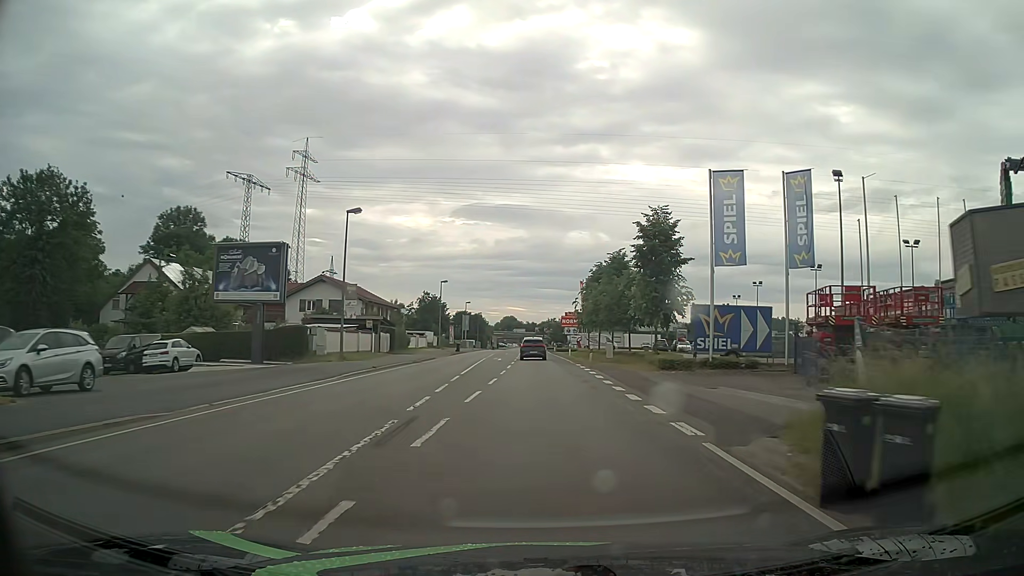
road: primary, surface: asphalt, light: Day
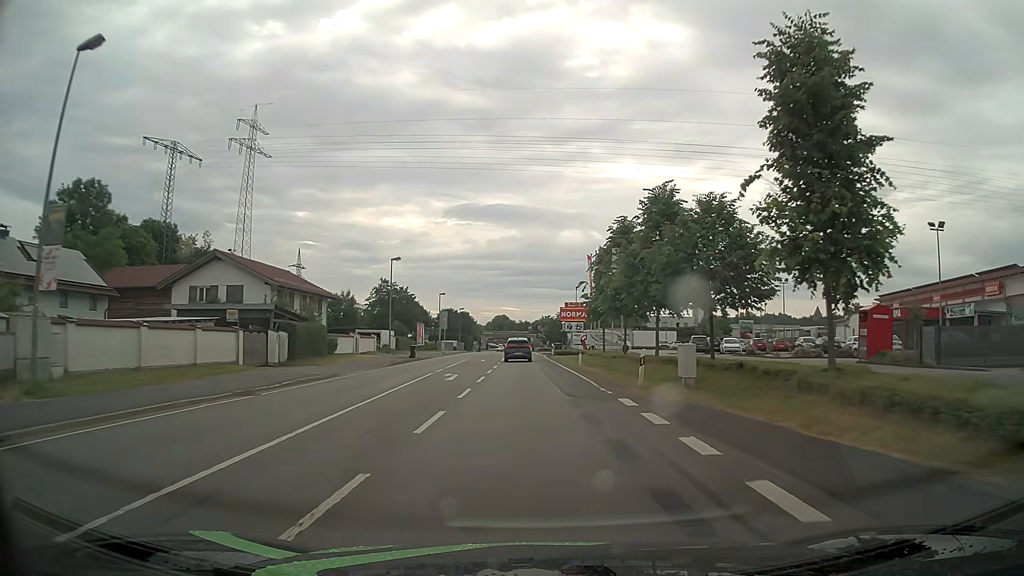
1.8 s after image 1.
(+0.3, +22.8) m; 0°
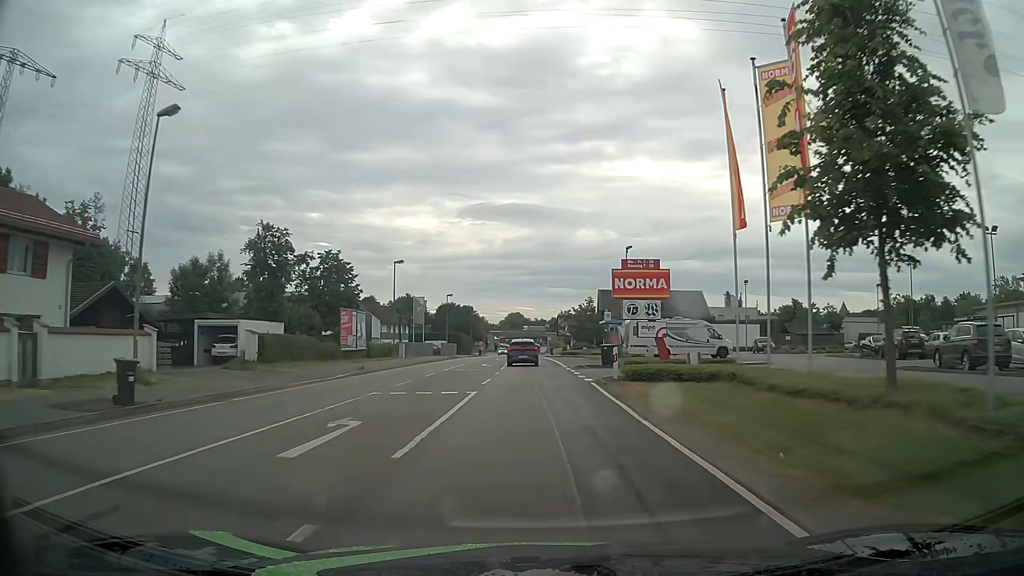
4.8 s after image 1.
(-0.5, +38.0) m; -2°
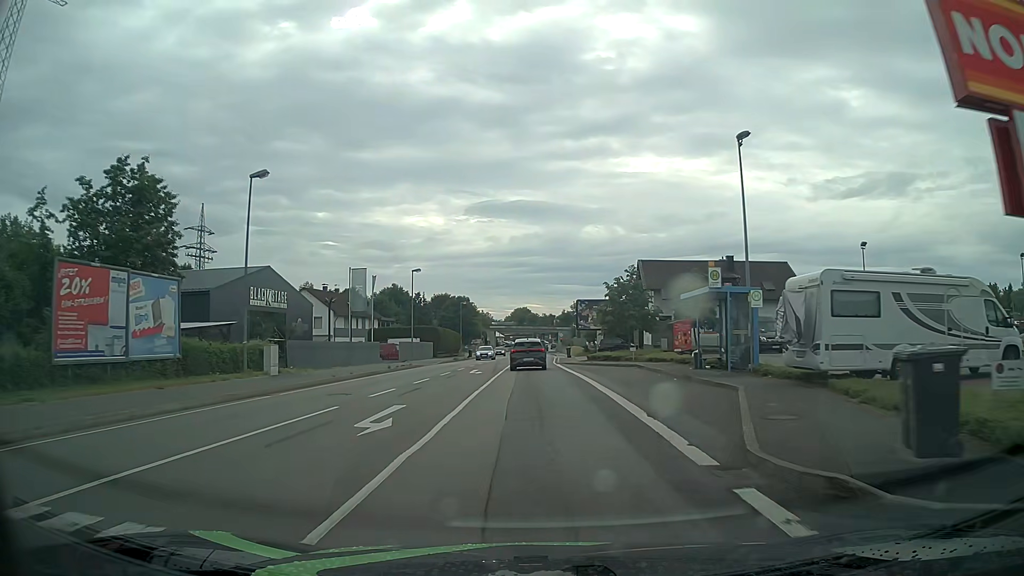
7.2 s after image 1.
(0.0, +29.4) m; -1°
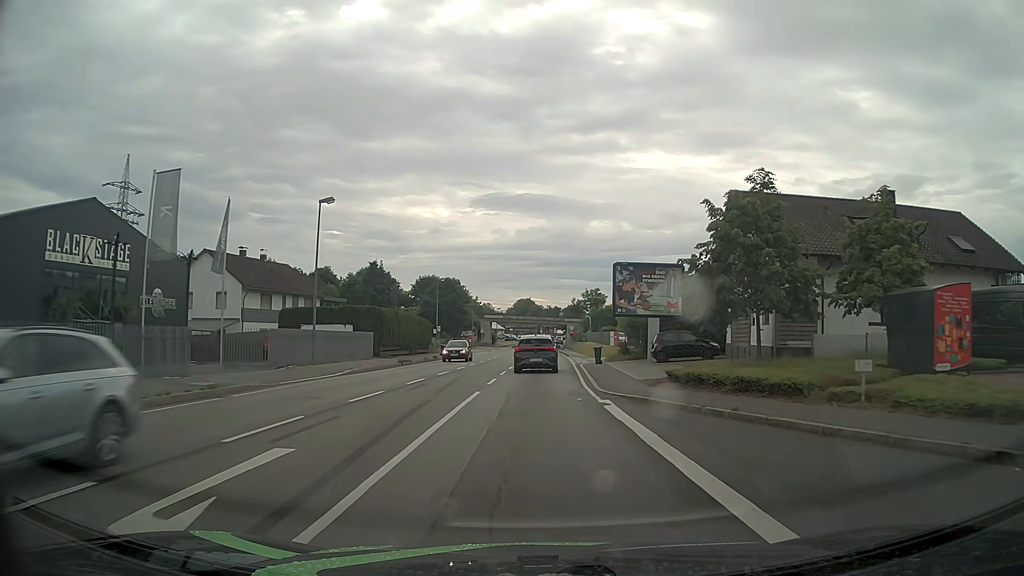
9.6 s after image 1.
(0.0, +27.3) m; 0°
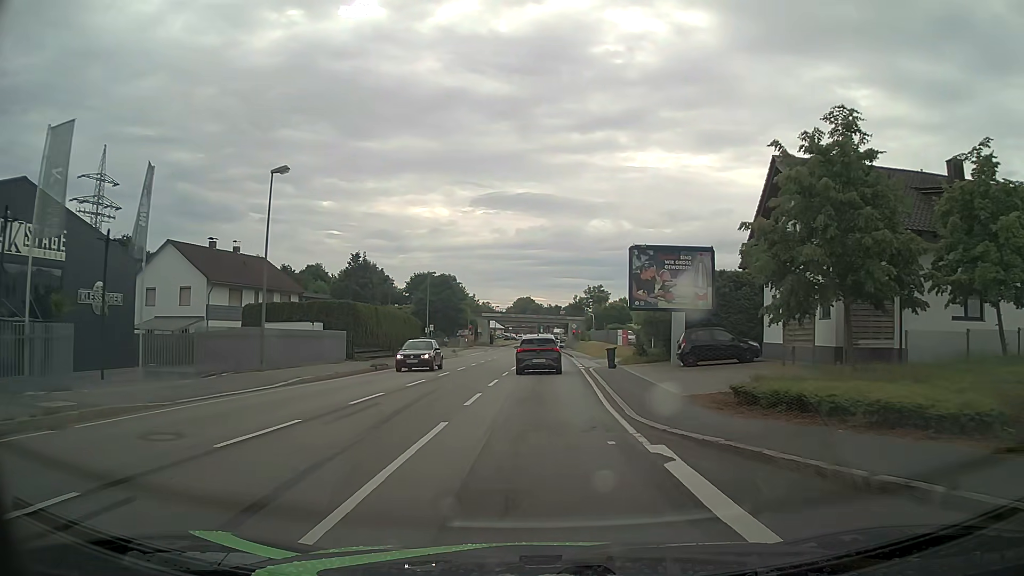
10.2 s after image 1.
(0.0, +6.3) m; 0°
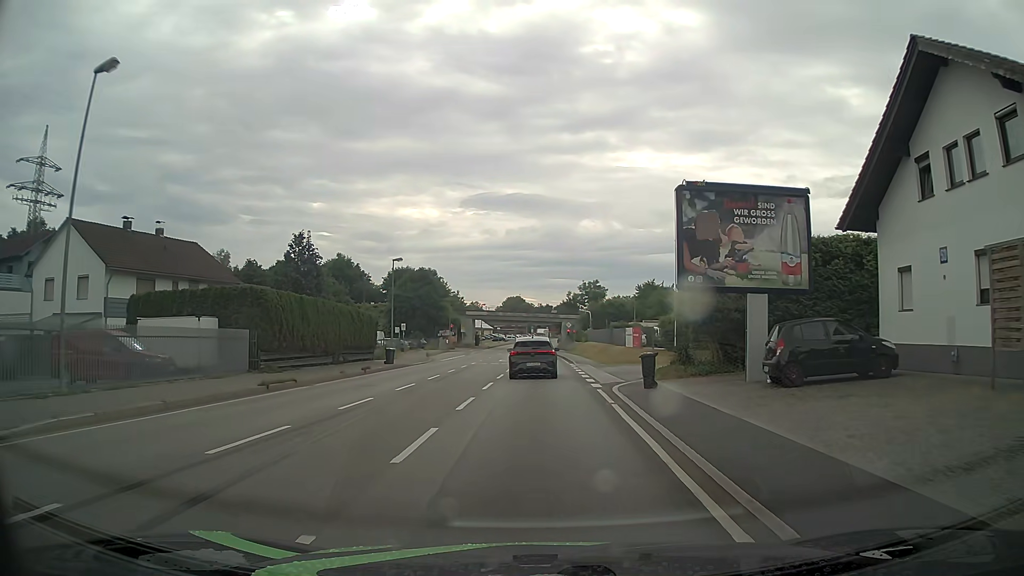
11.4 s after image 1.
(+0.1, +12.1) m; +1°
(0, +10) (0, +20) (0, +30) (0, +40) (0, +50) (0, +60) (0, +70) (0, +80) (0, +90) (0, +100) m
